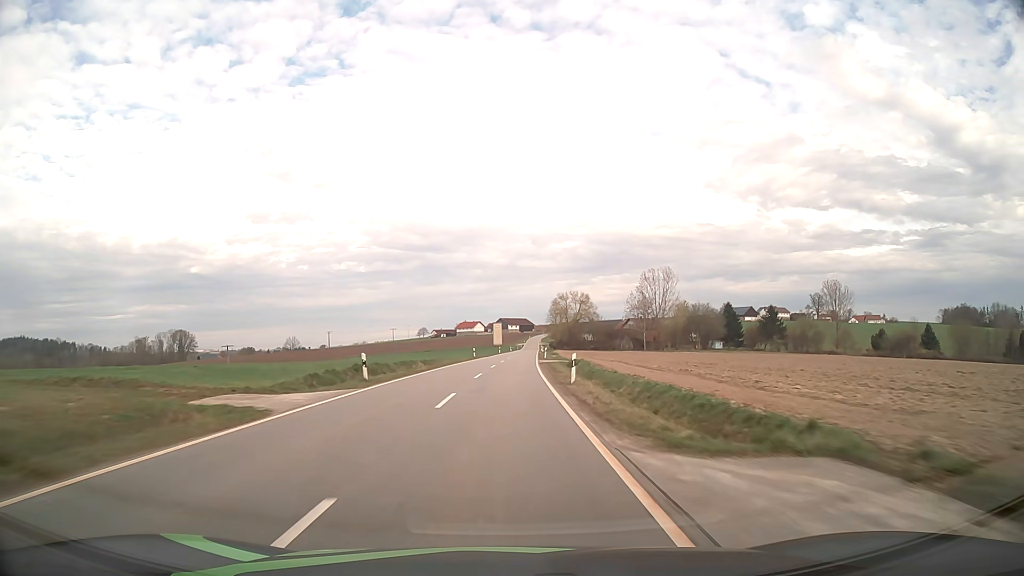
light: Day
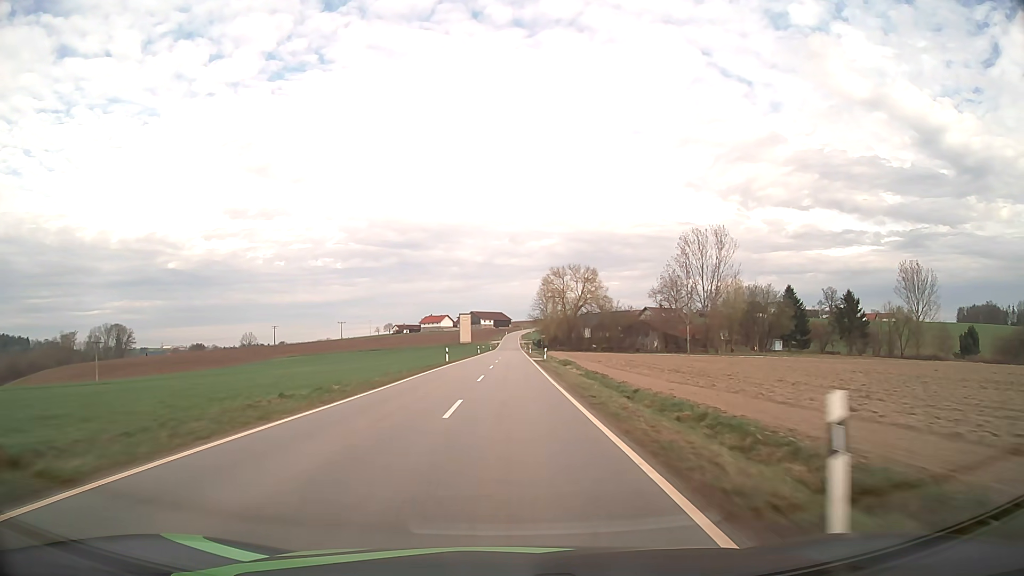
(+1.1, +62.7) m; +2°
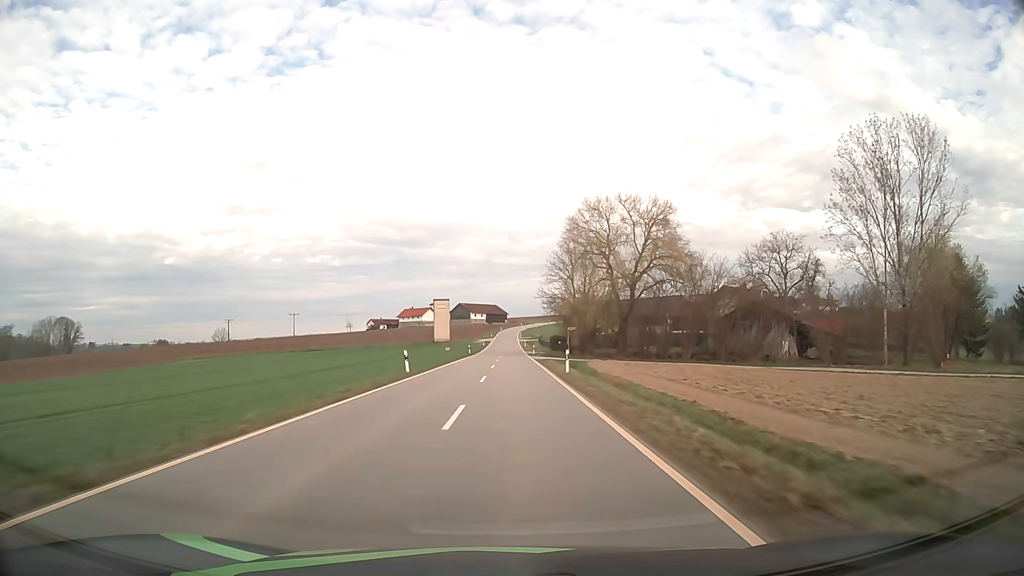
(+0.3, +63.0) m; 0°
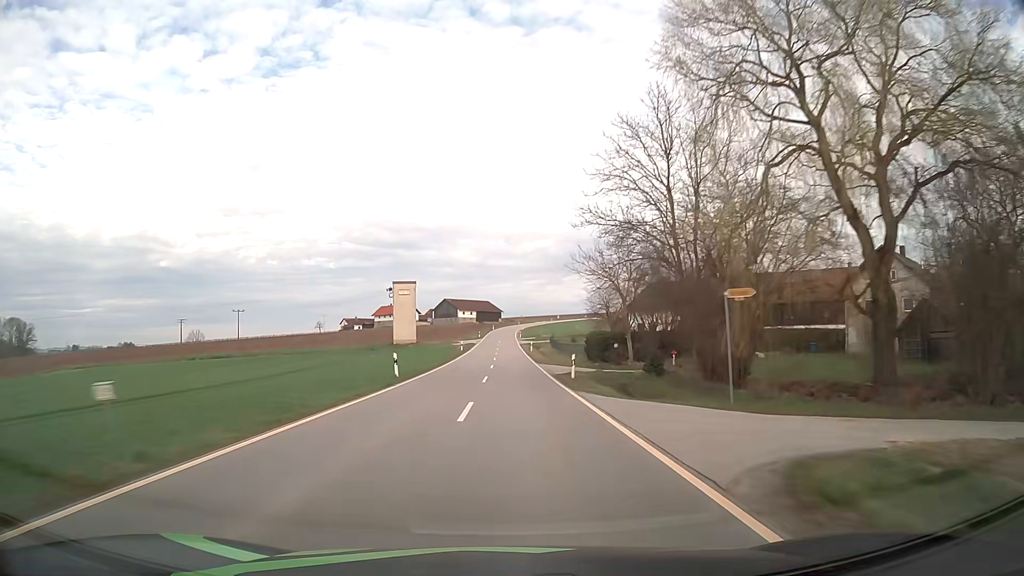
(+0.1, +47.3) m; 0°
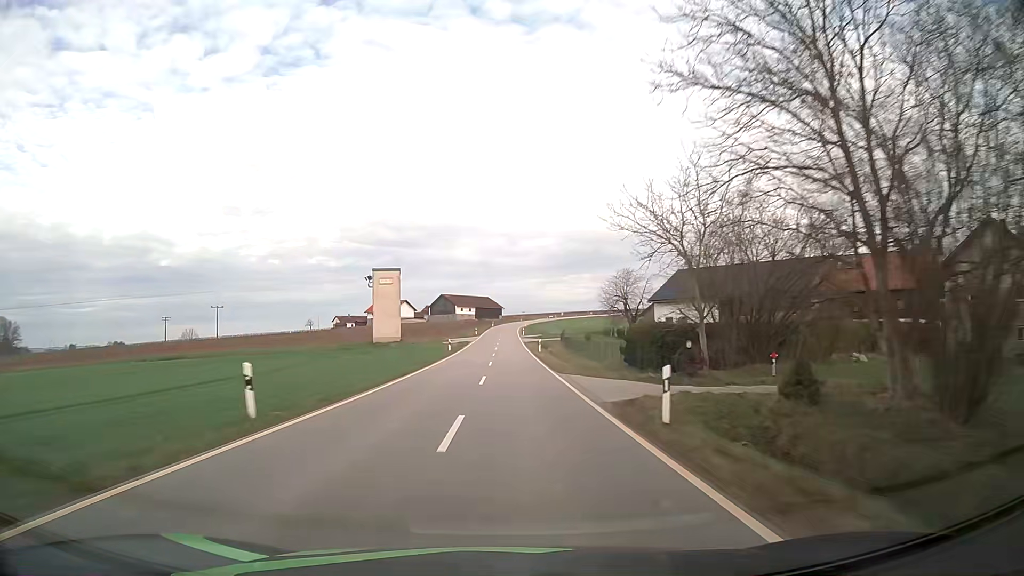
(0.0, +15.8) m; 0°
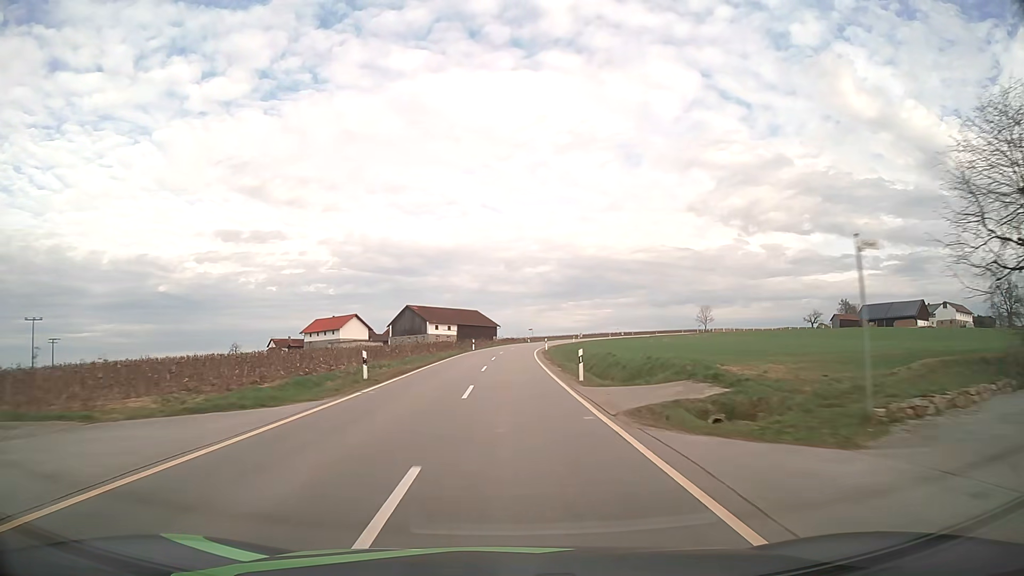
(-0.1, +78.3) m; 0°
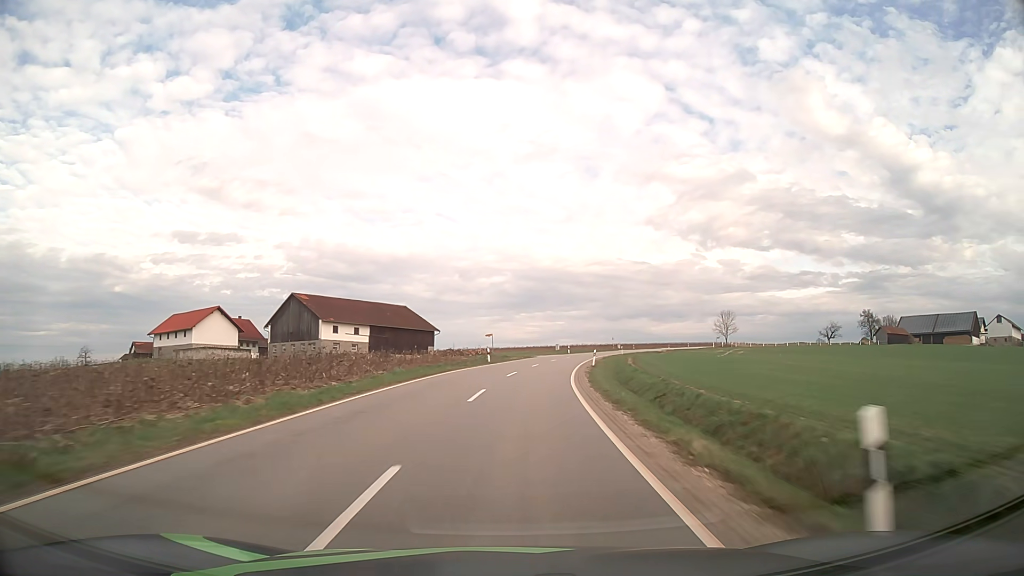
(+1.4, +60.7) m; +4°
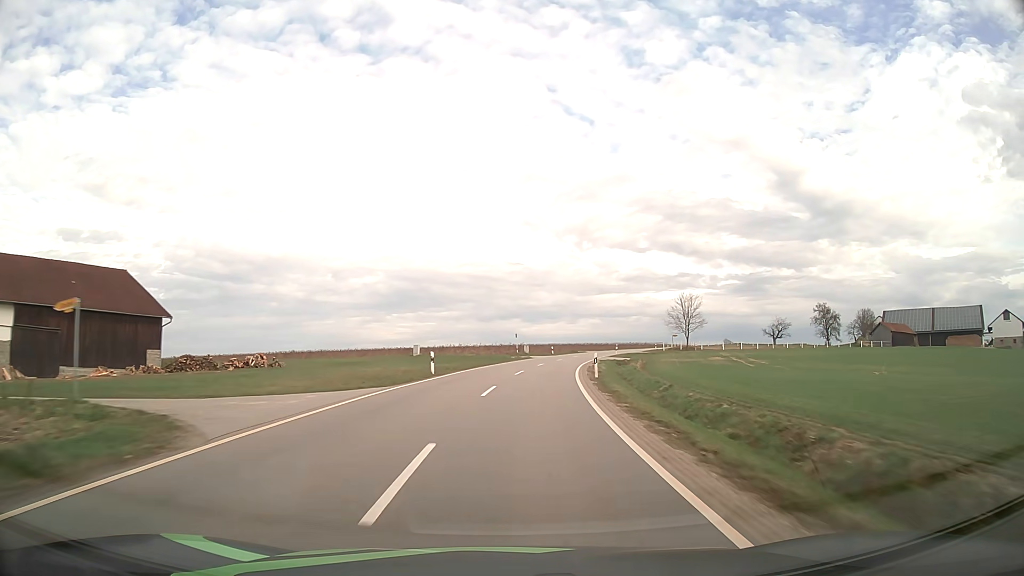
(+5.7, +58.9) m; +11°
(0, +10) (+1, +20) (+1, +30) (+3, +40) (+4, +50) (+6, +60) (+8, +69) (+11, +79) (+14, +89) (+17, +98) m
